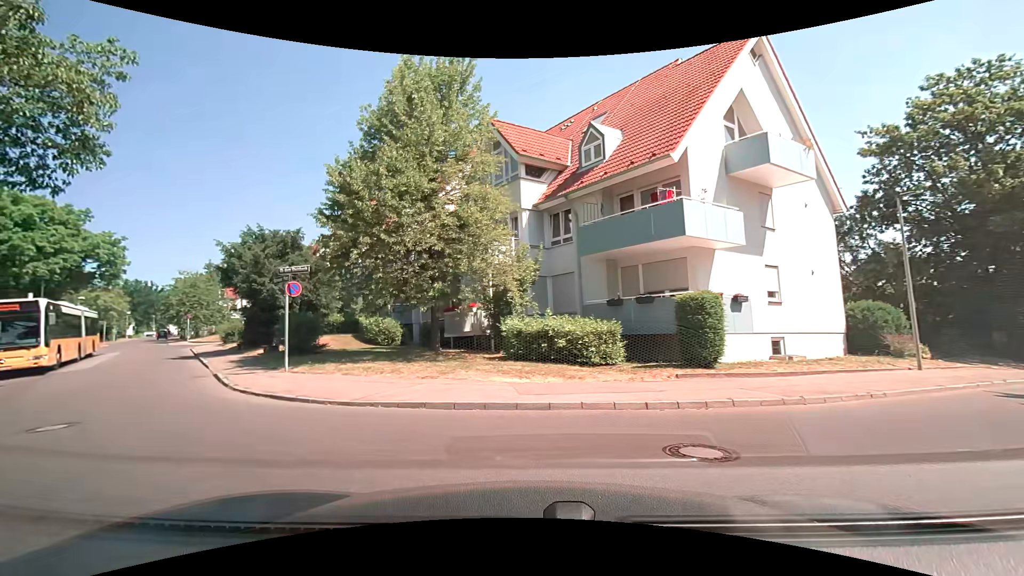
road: residential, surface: asphalt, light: Day
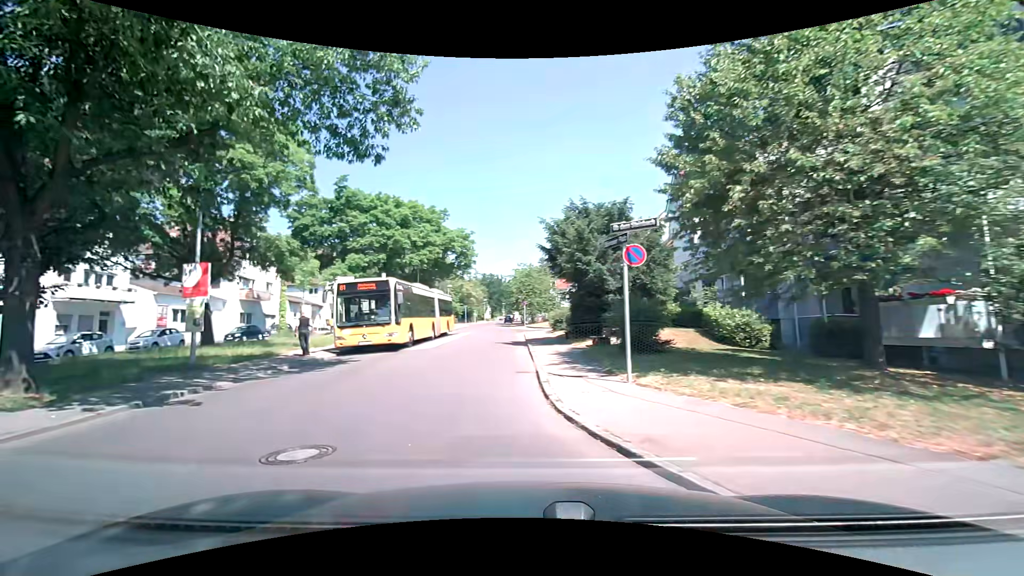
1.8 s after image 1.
(-1.9, +6.1) m; -35°
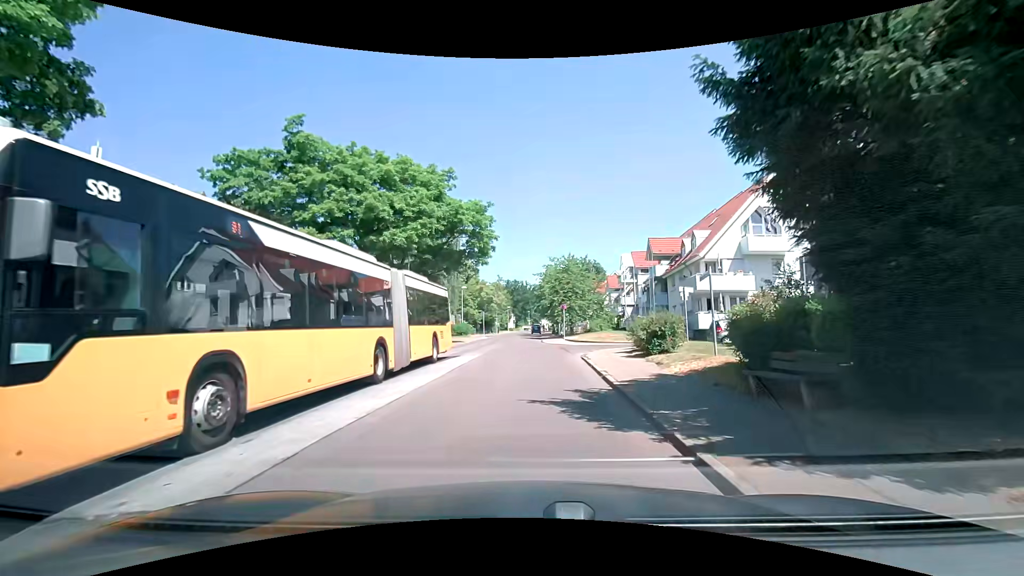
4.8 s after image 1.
(-1.4, +16.7) m; -4°
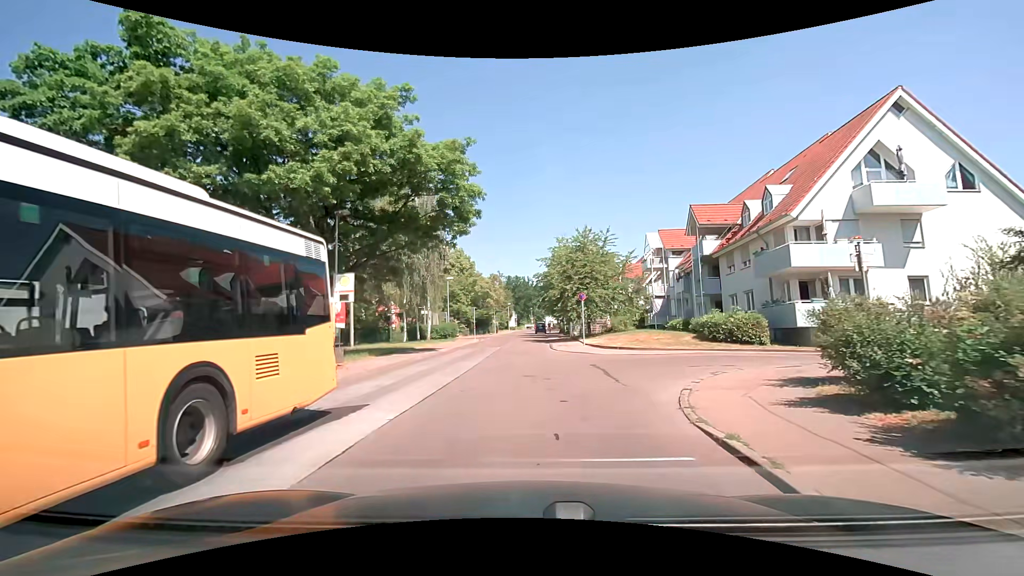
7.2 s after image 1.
(+0.2, +12.6) m; 0°
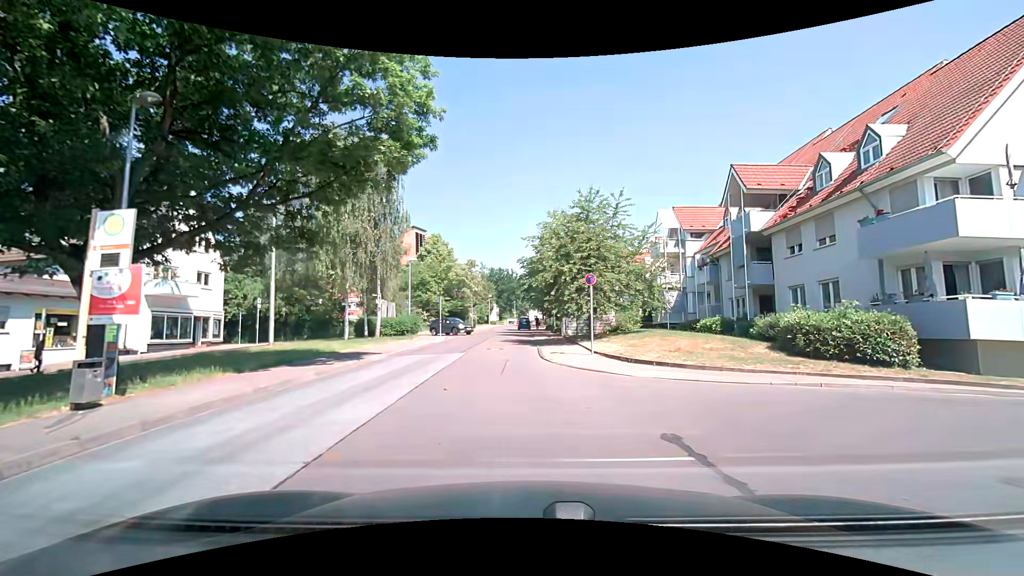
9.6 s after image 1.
(+0.2, +9.9) m; +2°
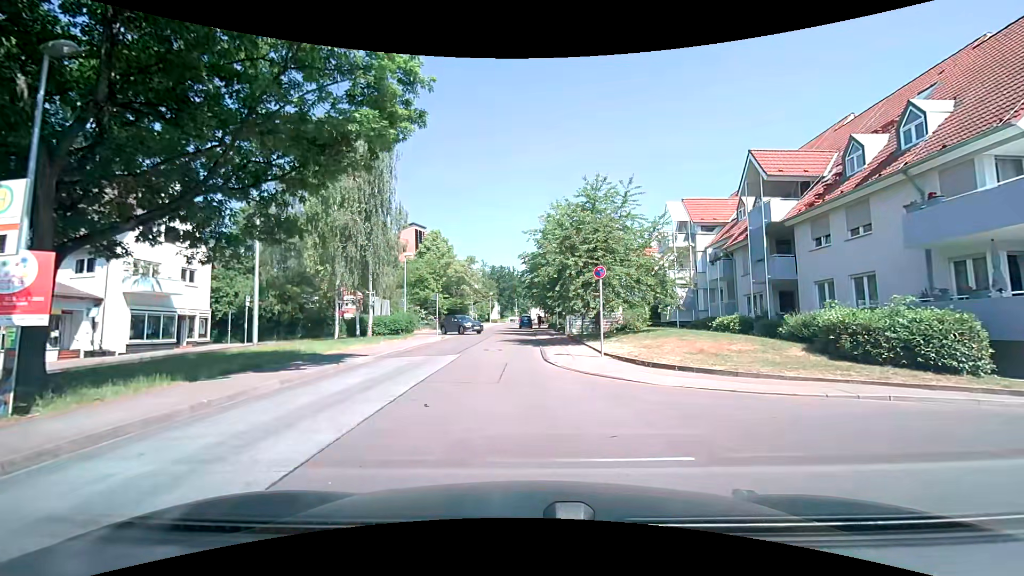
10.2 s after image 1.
(0.0, +2.0) m; +1°
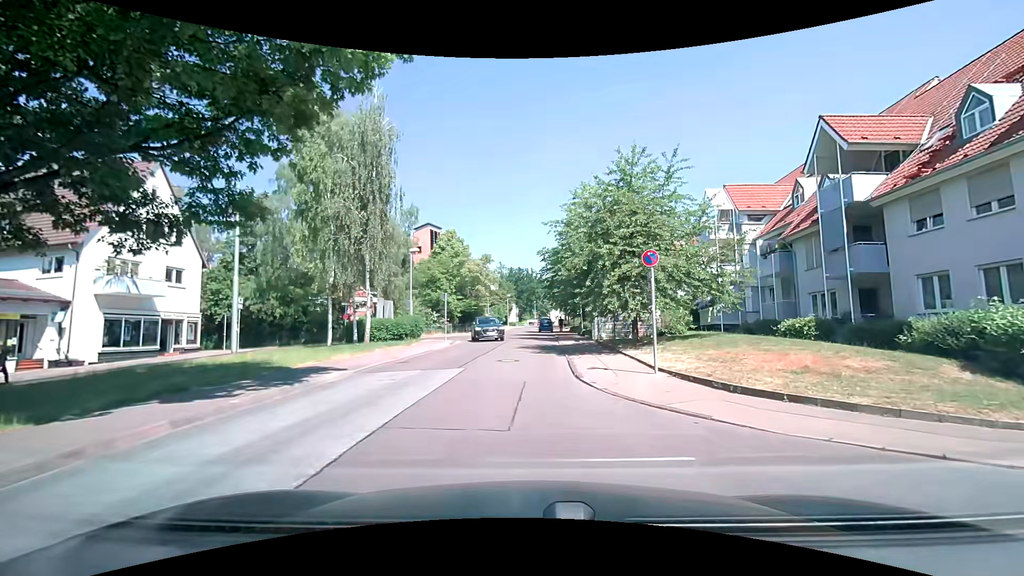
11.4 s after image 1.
(-0.1, +4.3) m; -3°
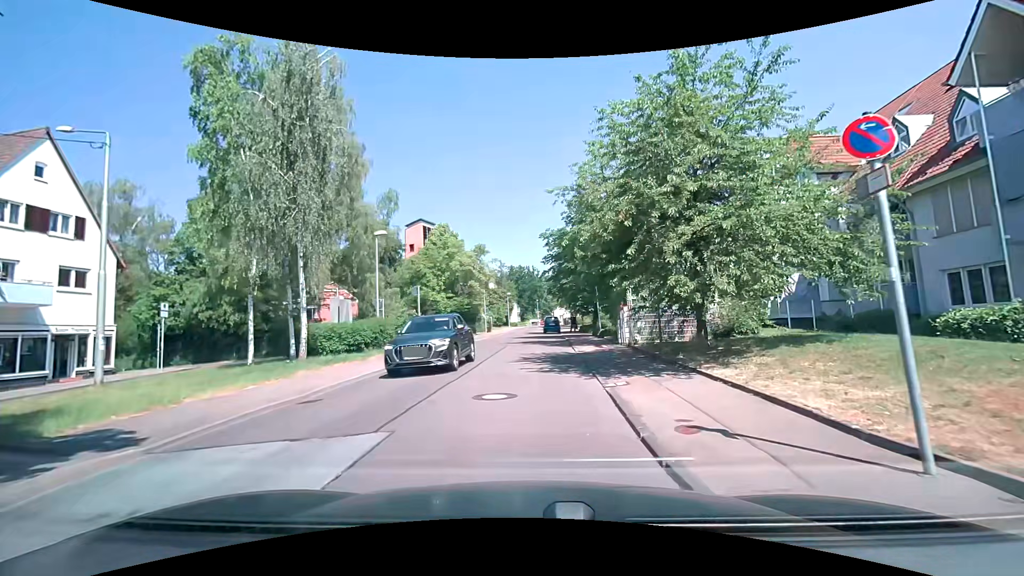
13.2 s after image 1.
(+0.1, +8.0) m; +1°
